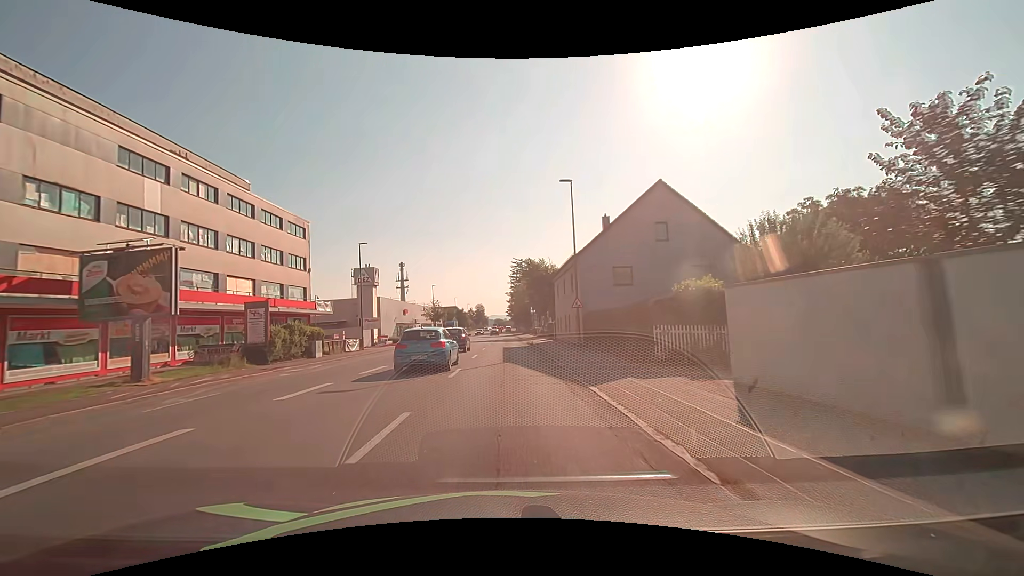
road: tertiary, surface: asphalt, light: Day
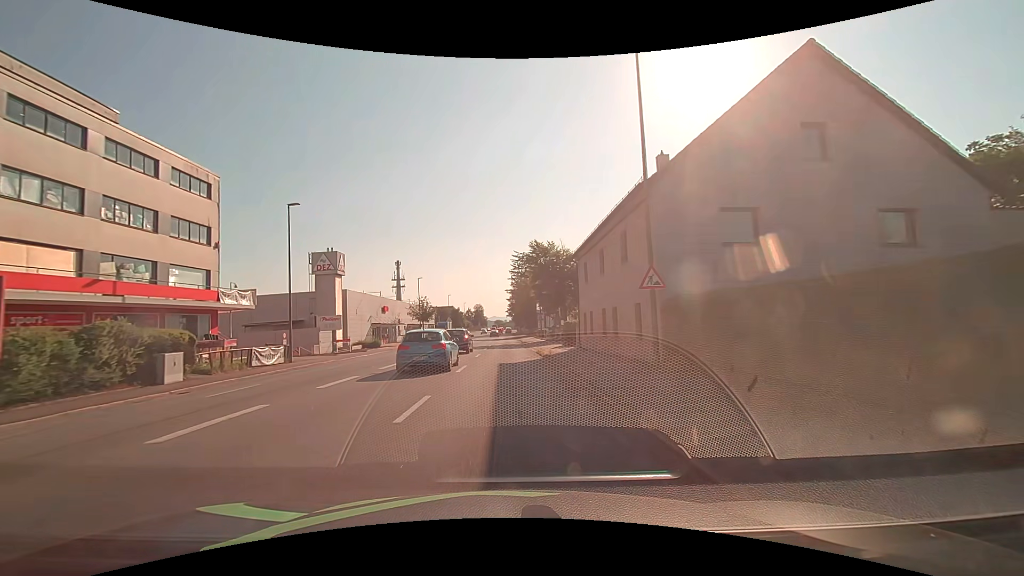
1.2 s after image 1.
(-0.1, +15.6) m; -1°
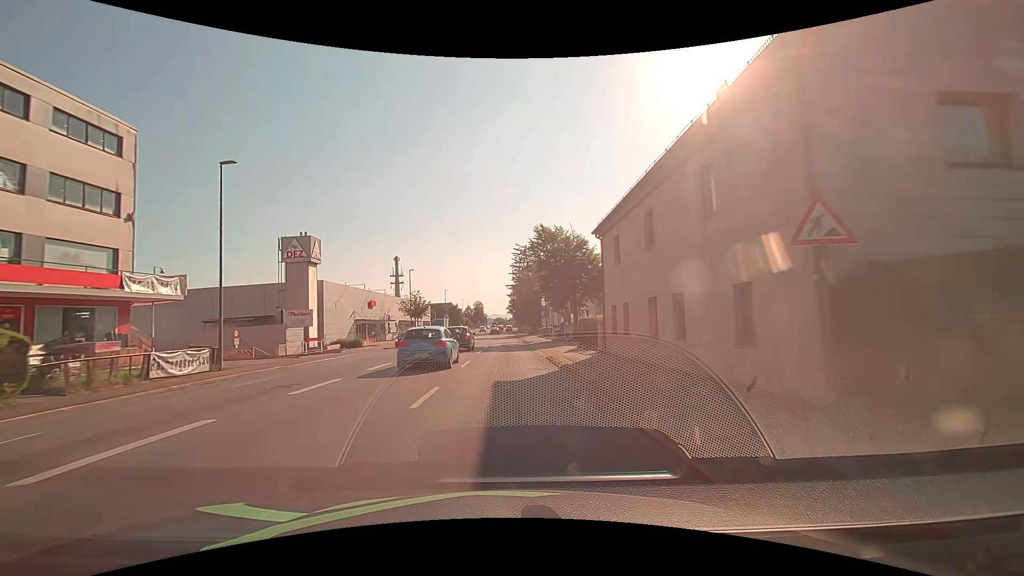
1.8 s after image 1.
(0.0, +7.8) m; 0°
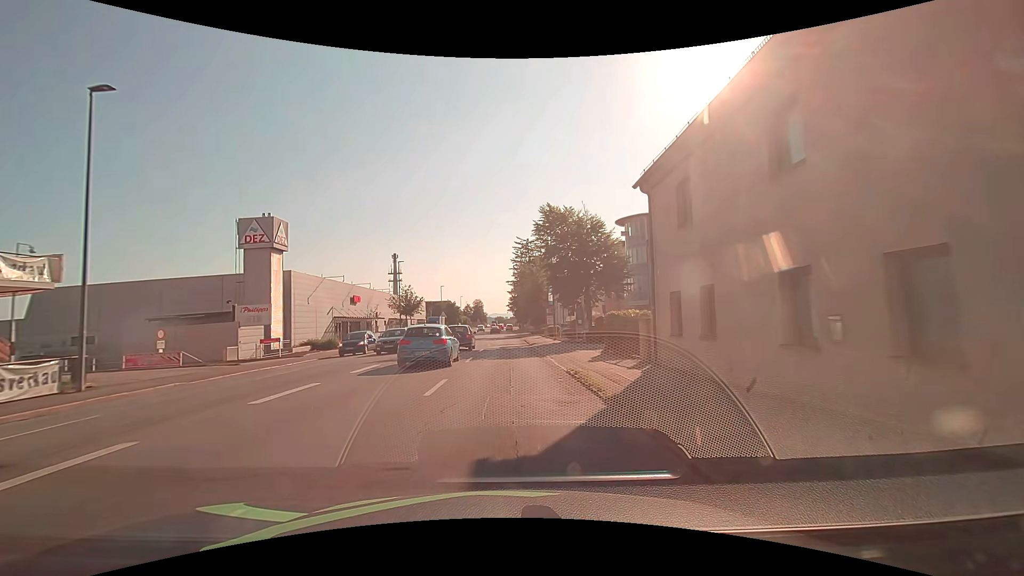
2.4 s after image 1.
(0.0, +7.8) m; 0°
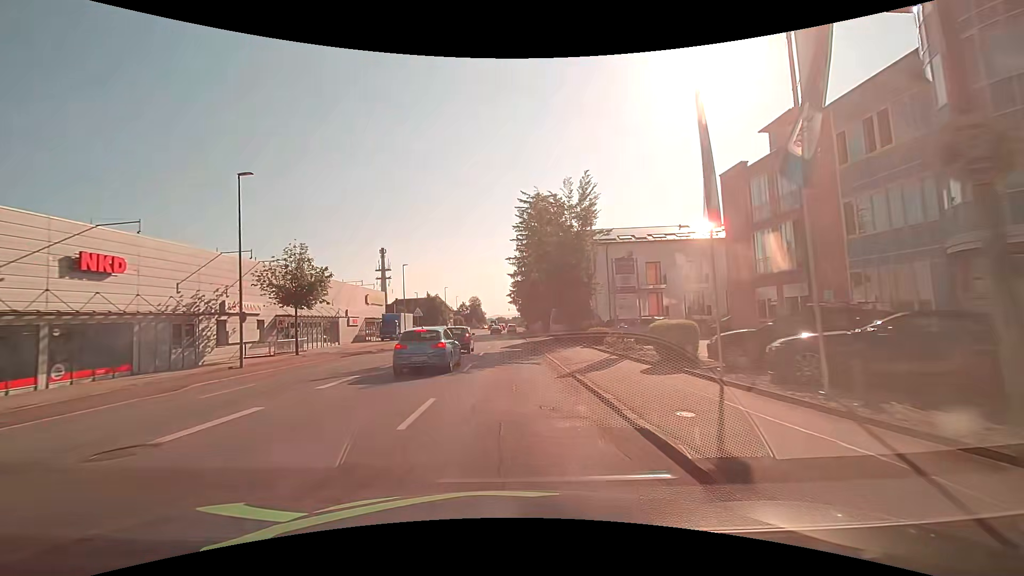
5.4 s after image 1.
(-0.1, +39.0) m; 0°
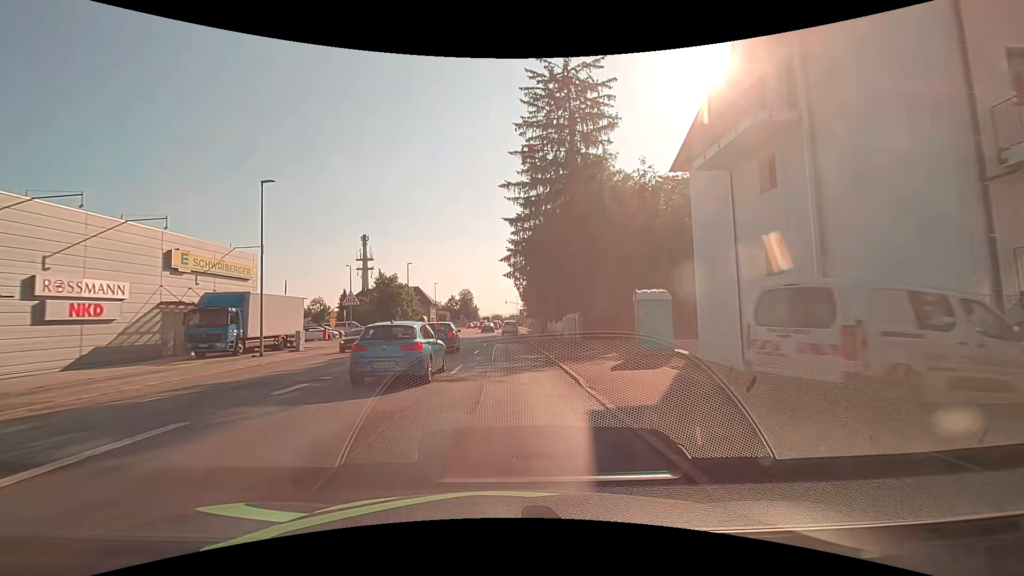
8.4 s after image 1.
(-0.1, +37.9) m; 0°
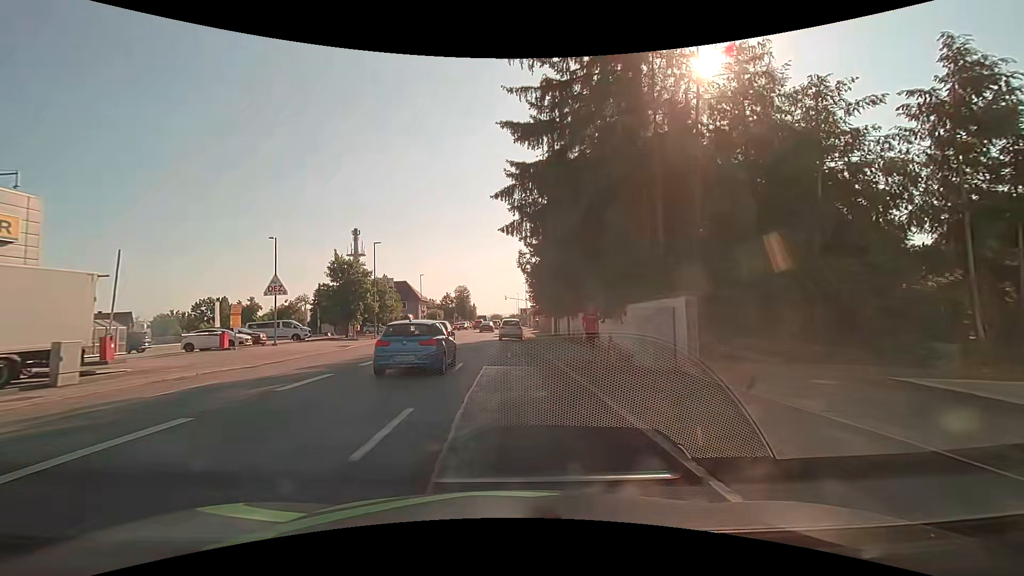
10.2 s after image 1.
(-0.1, +17.4) m; 0°
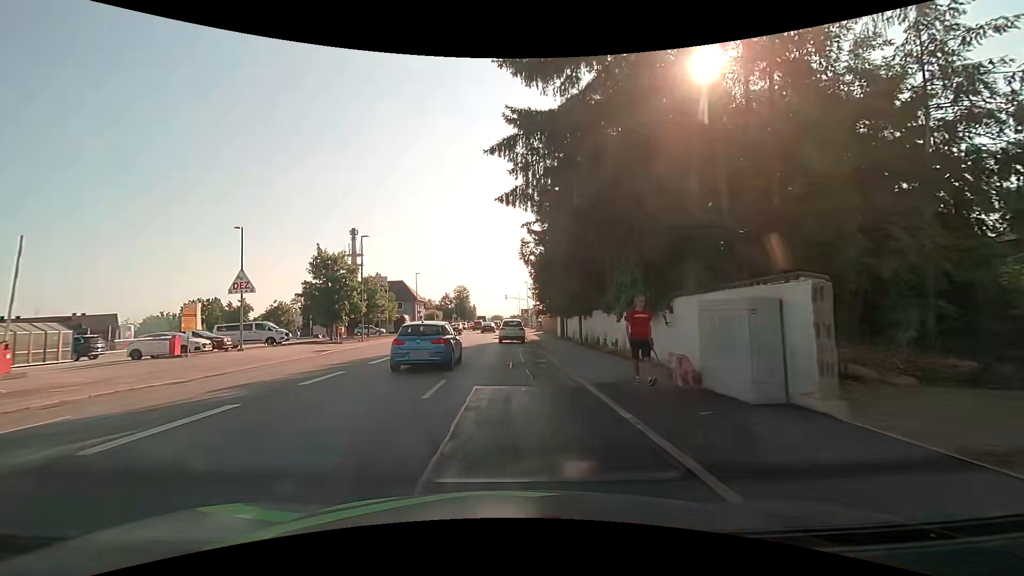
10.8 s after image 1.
(0.0, +4.7) m; 0°
(0, +10) (0, +20) (0, +30) (0, +40) (0, +50) (0, +60) (0, +70) (0, +80) (0, +90) (0, +100) m
